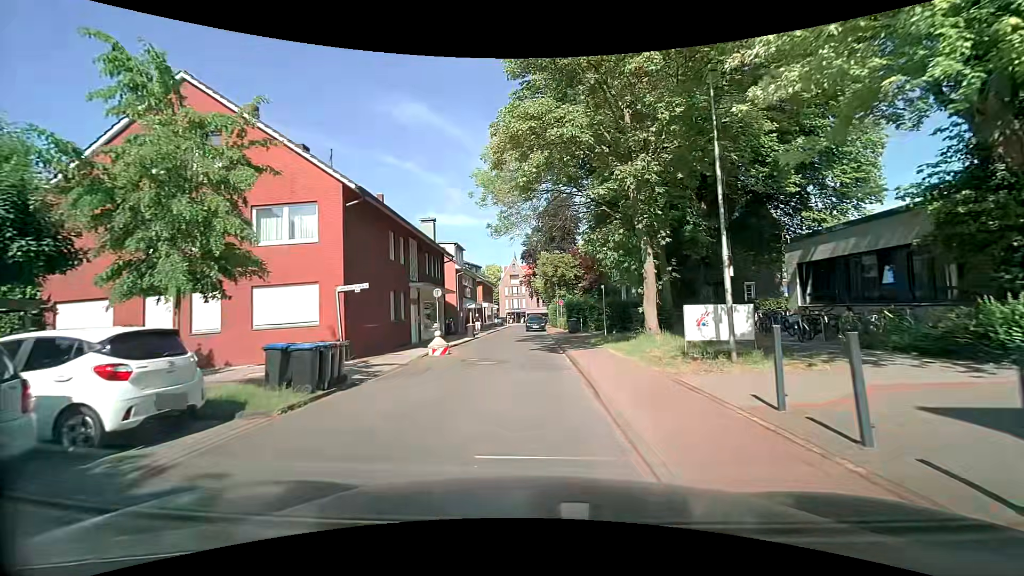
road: residential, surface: asphalt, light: Day
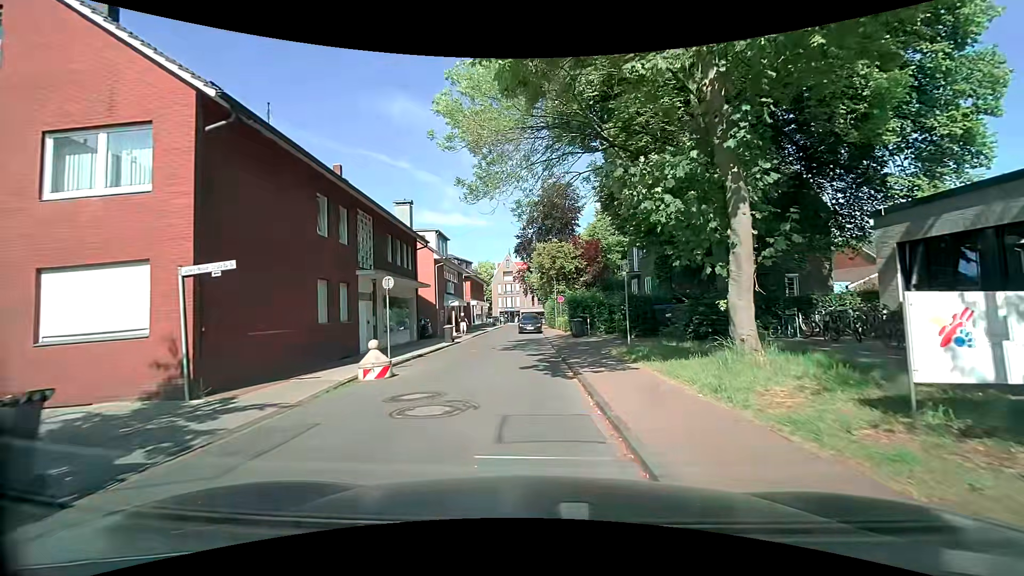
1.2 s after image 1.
(0.0, +7.1) m; 0°
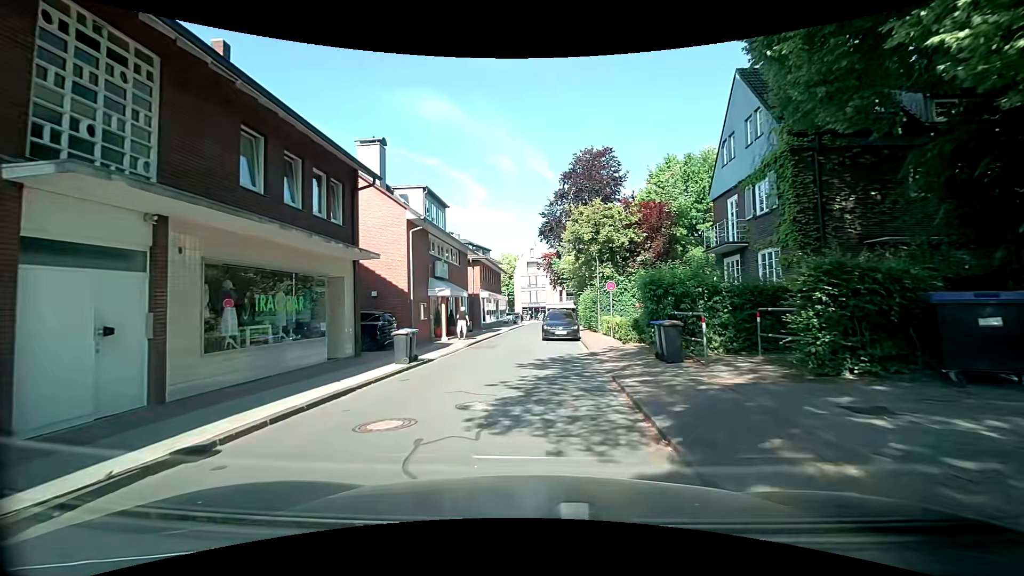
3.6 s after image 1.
(-0.2, +13.8) m; -4°
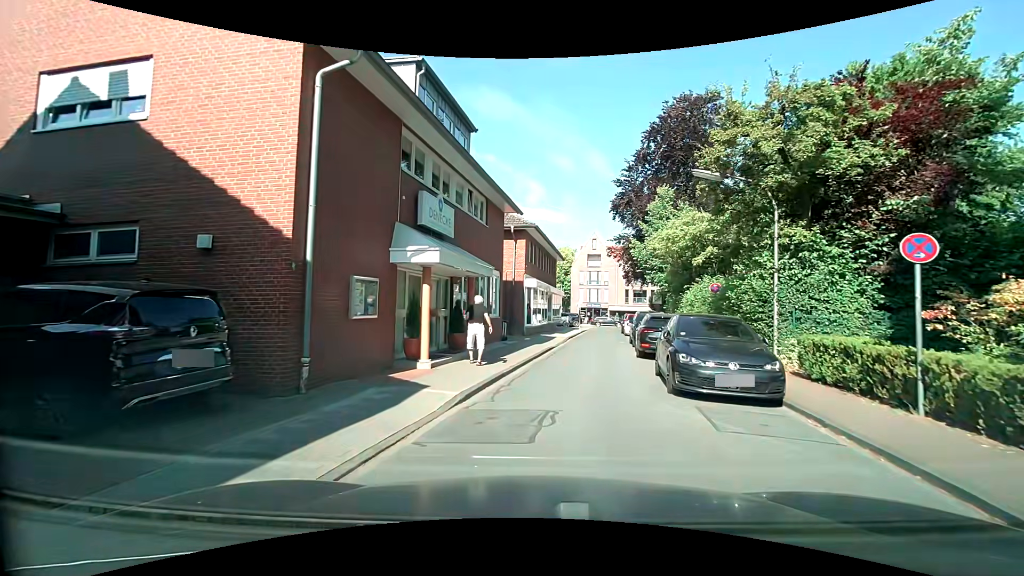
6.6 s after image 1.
(-0.7, +14.8) m; -6°
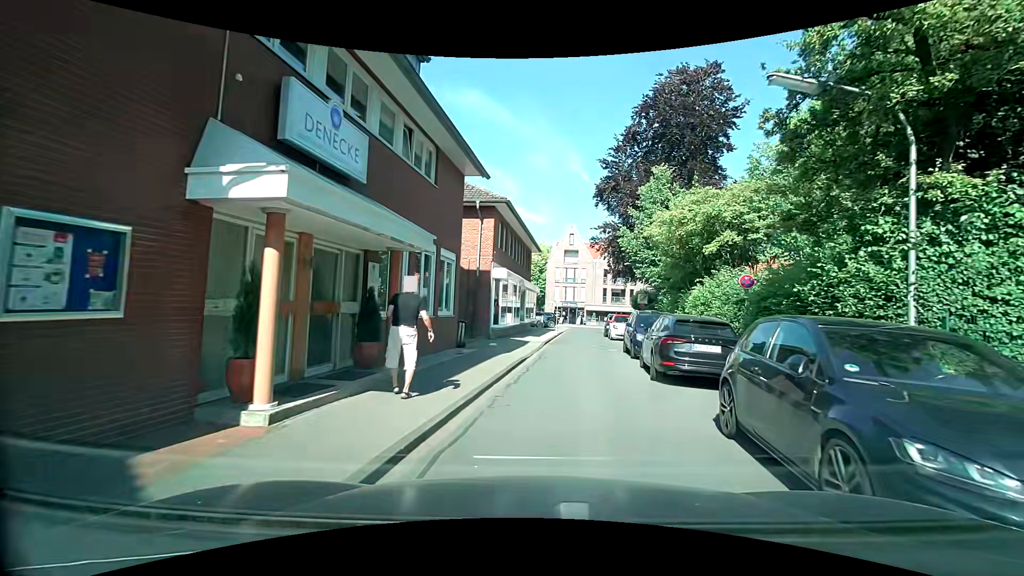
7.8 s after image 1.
(+0.2, +5.7) m; +6°
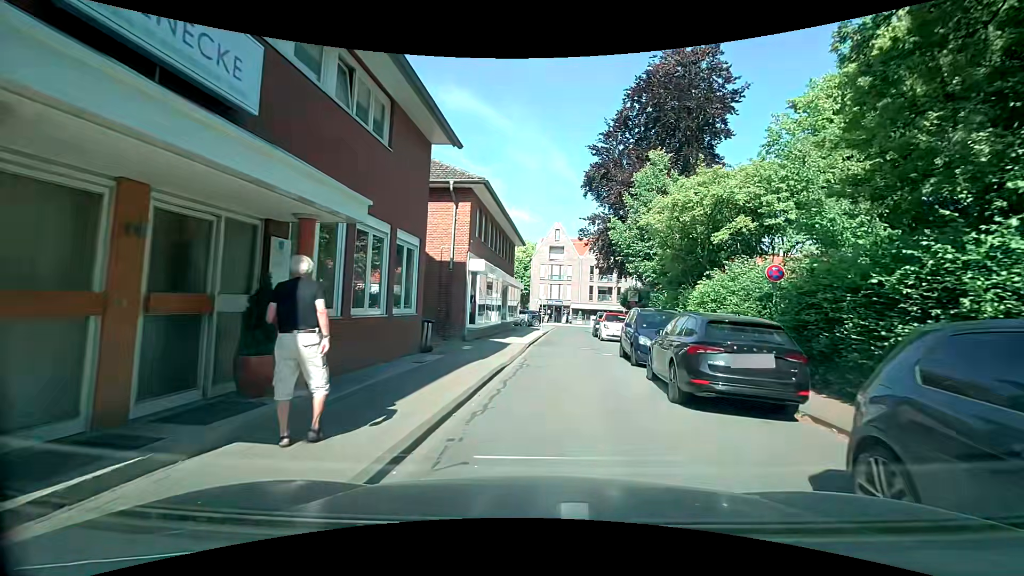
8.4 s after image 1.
(0.0, +2.9) m; +1°
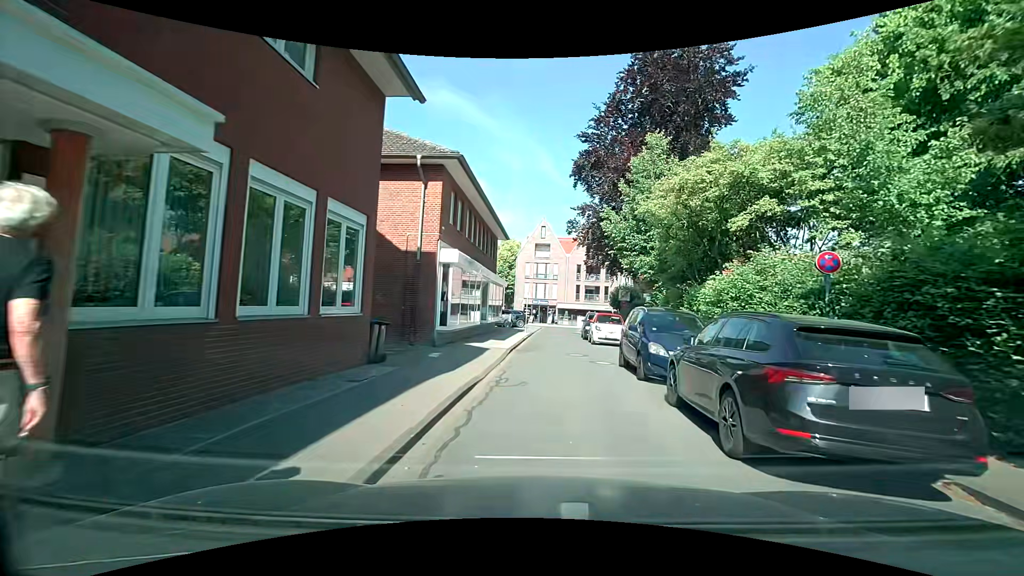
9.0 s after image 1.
(-0.1, +3.0) m; -1°
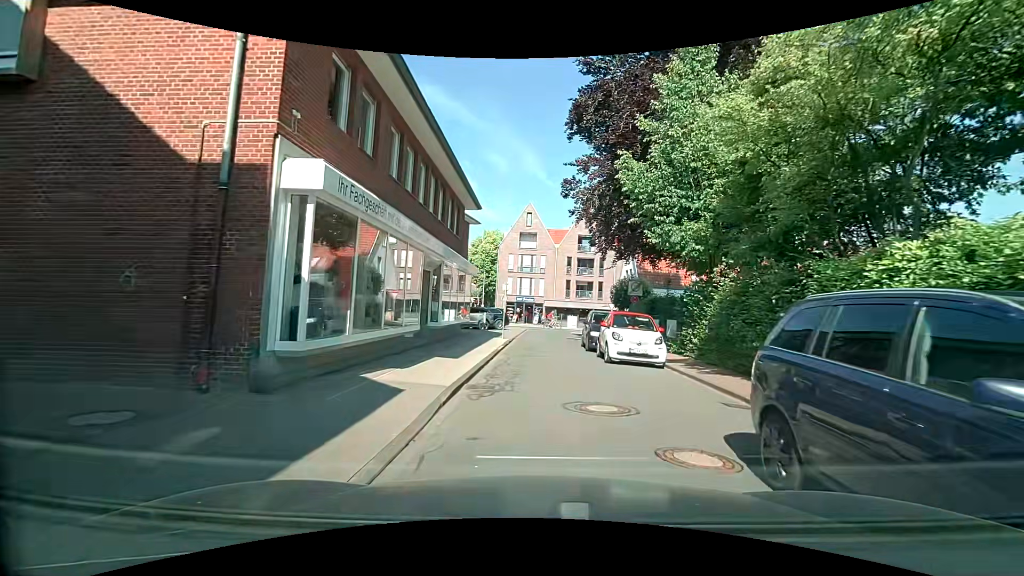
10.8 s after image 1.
(+0.3, +9.5) m; +3°
